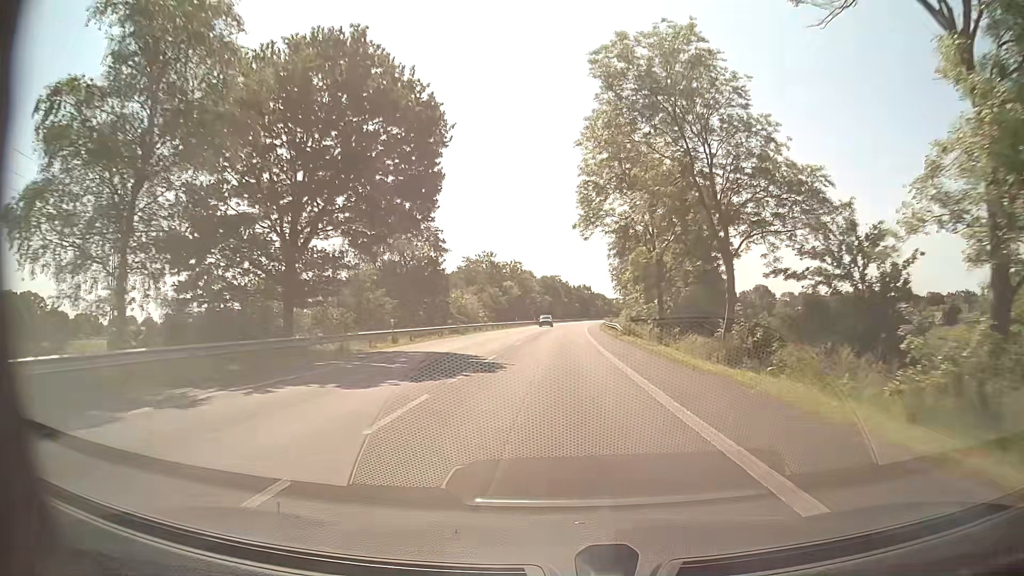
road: primary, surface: asphalt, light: Day
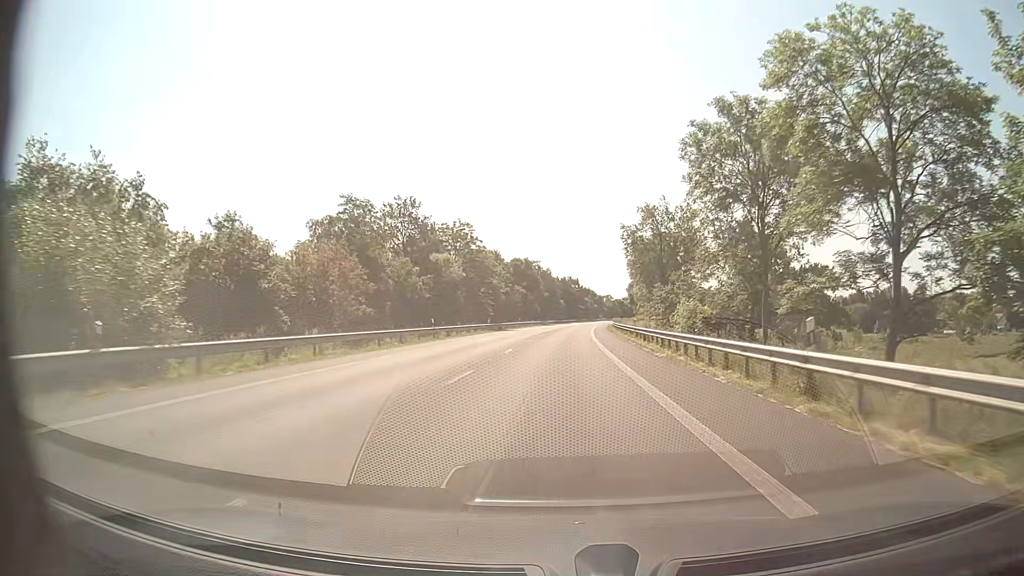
(+0.6, +55.4) m; +2°
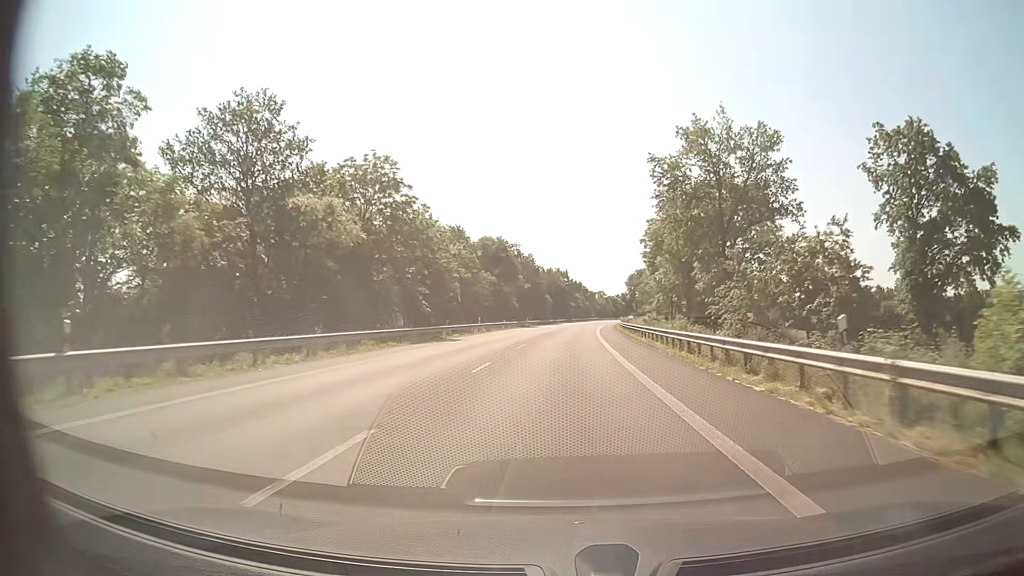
(+0.3, +33.3) m; +1°
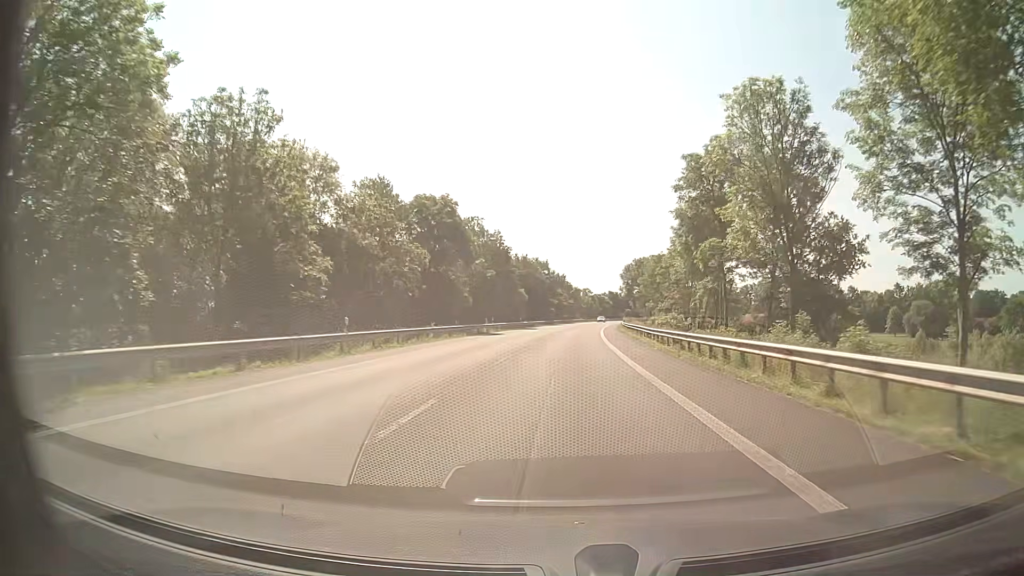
(+0.4, +33.3) m; +2°
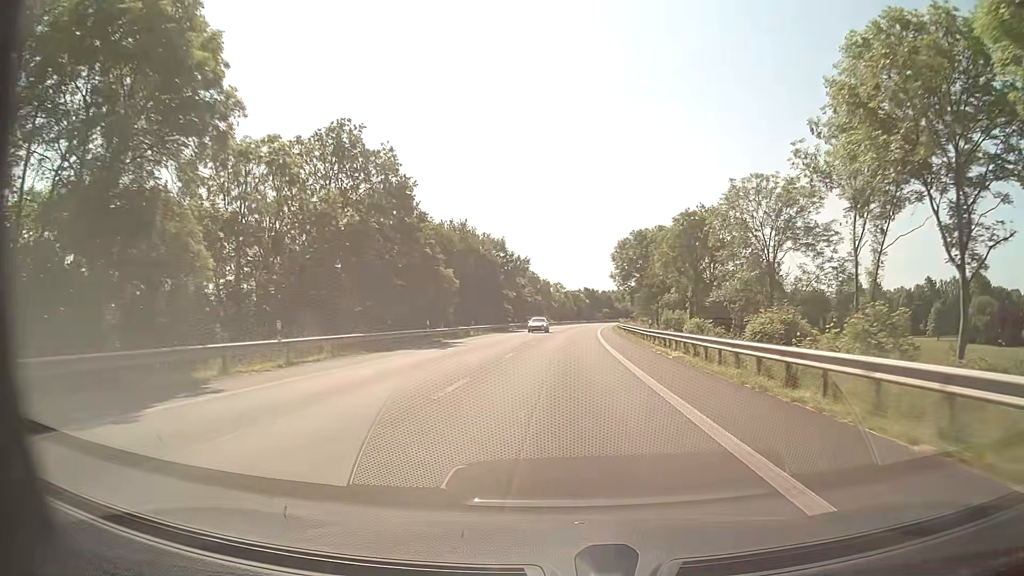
(+1.2, +44.4) m; +3°
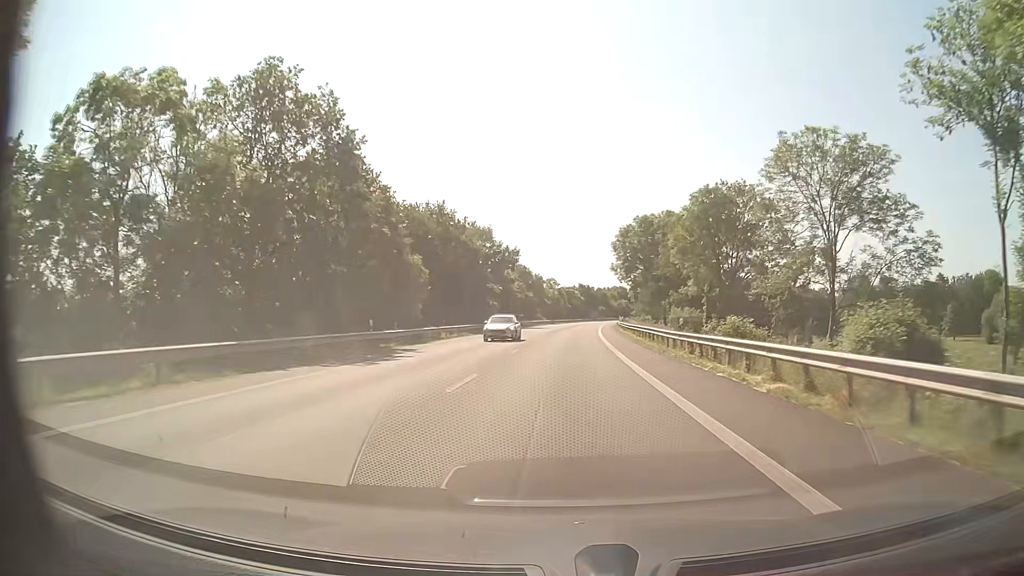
(0.0, +11.1) m; 0°
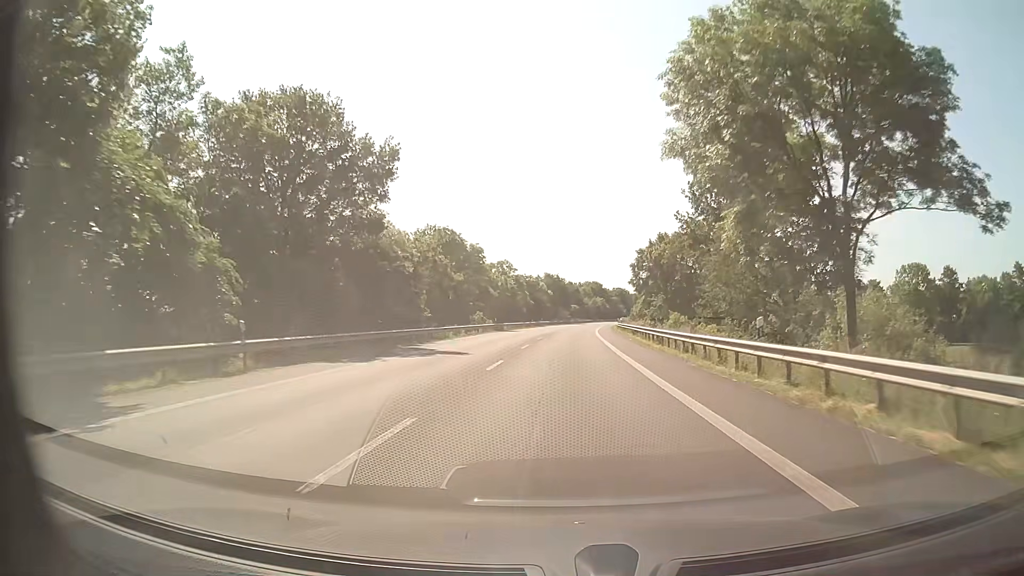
(+1.6, +55.6) m; +3°
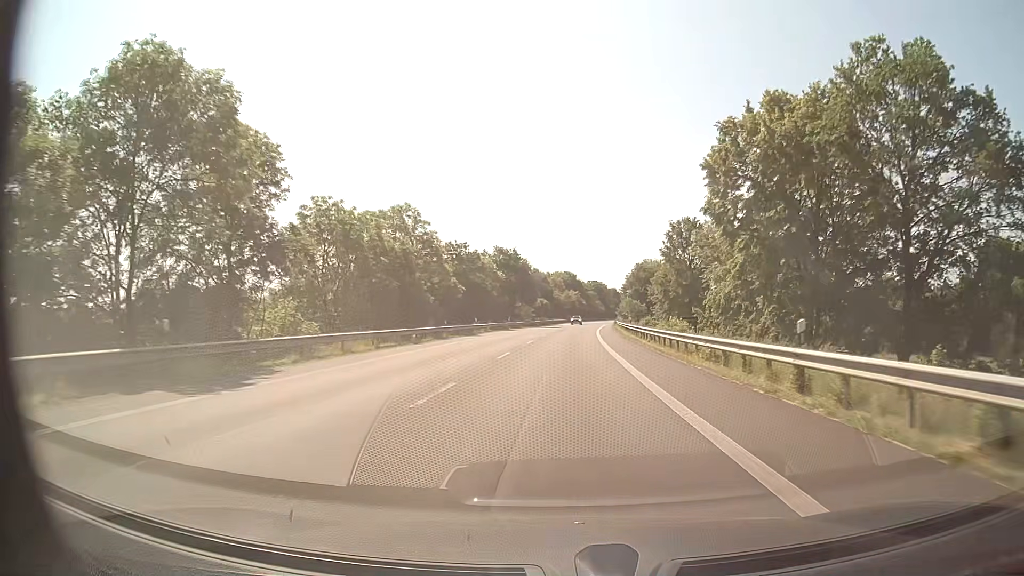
(+1.3, +55.6) m; +3°
(0, +10) (0, +20) (0, +30) (+1, +40) (+1, +50) (+1, +60) (+2, +70) (+3, +80) (+3, +90) (+4, +100) m
